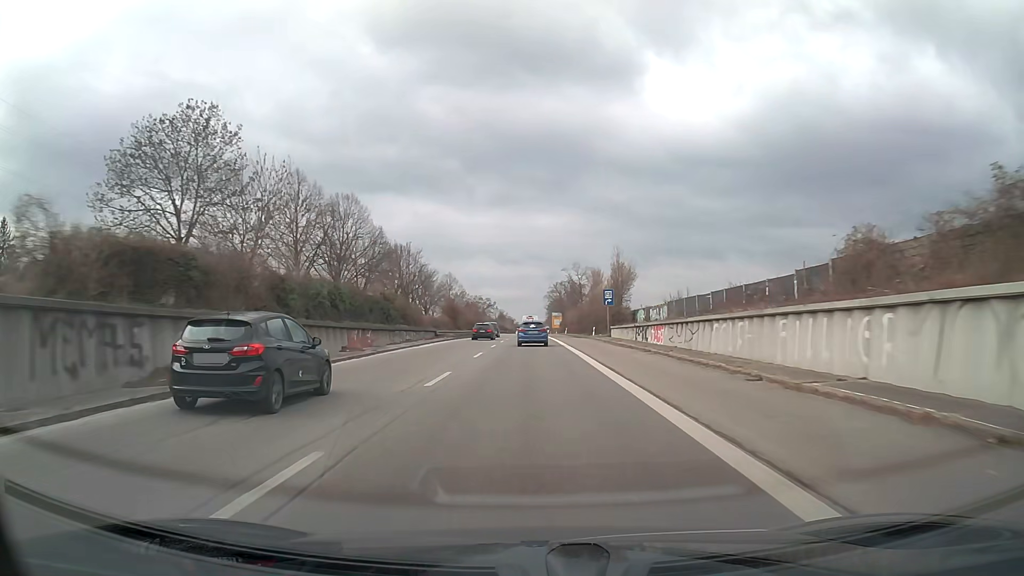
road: trunk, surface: asphalt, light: Day
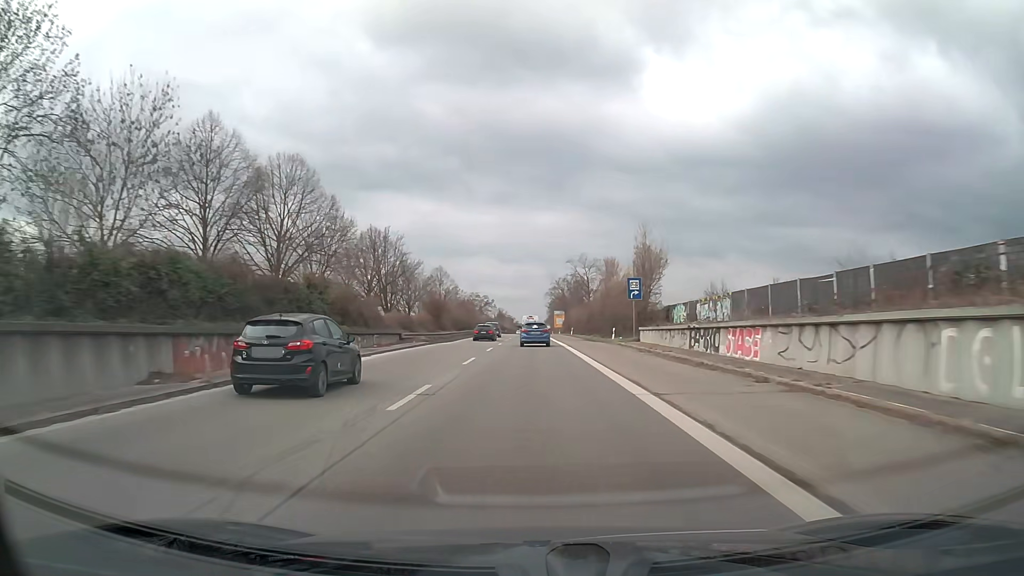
(0.0, +15.4) m; 0°
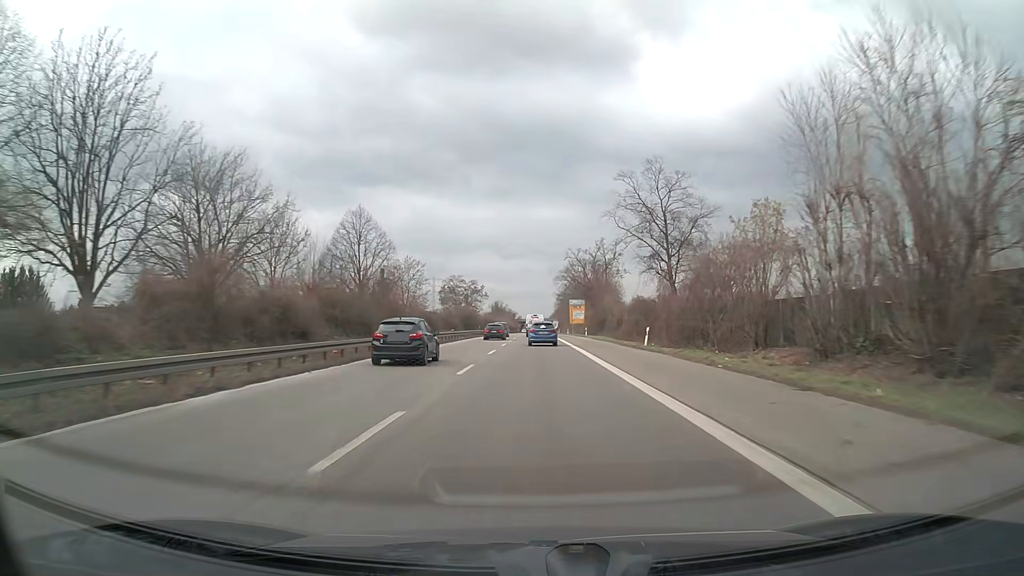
(-0.2, +61.7) m; 0°
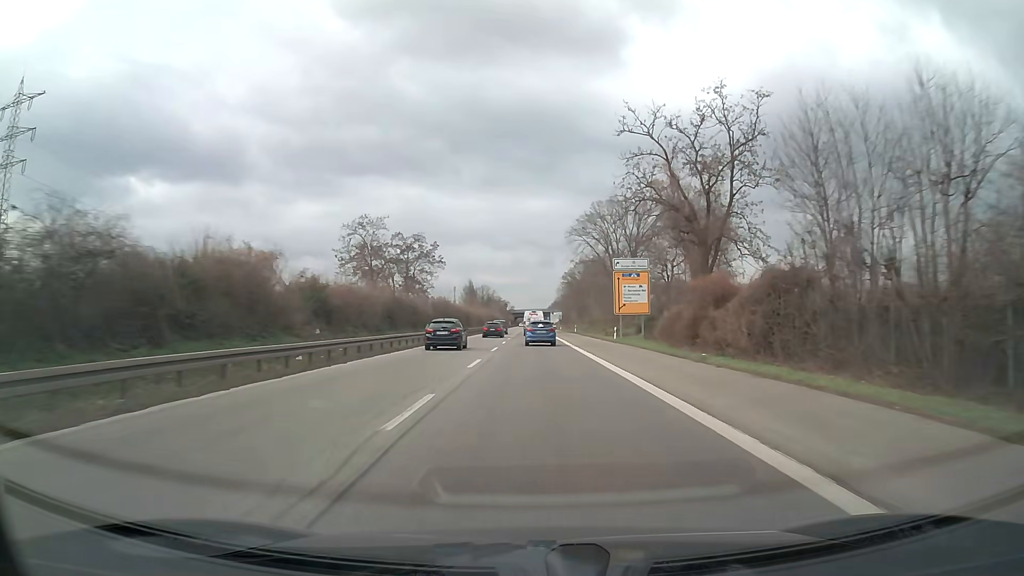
(+0.2, +78.2) m; 0°
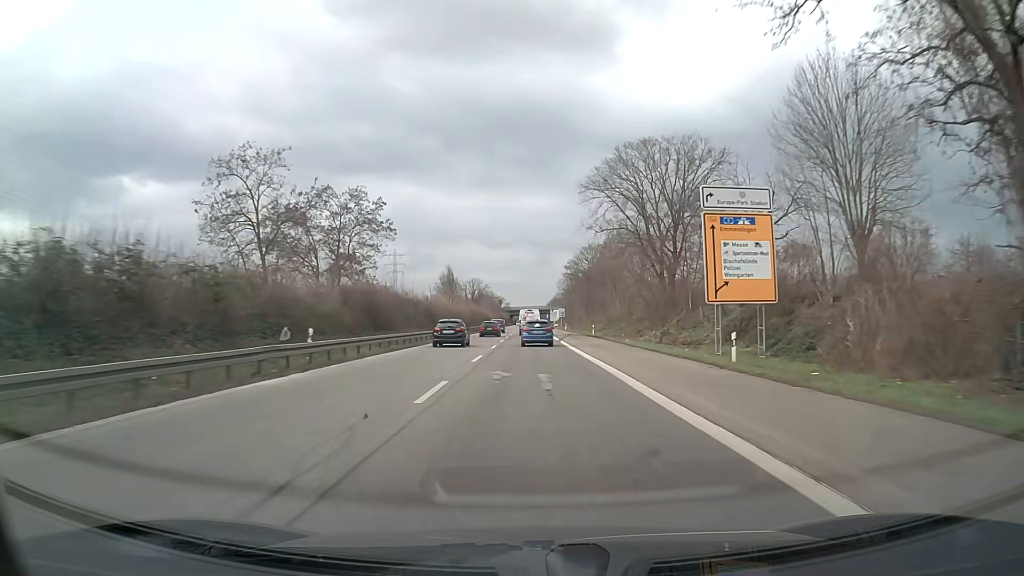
(+0.1, +31.6) m; 0°
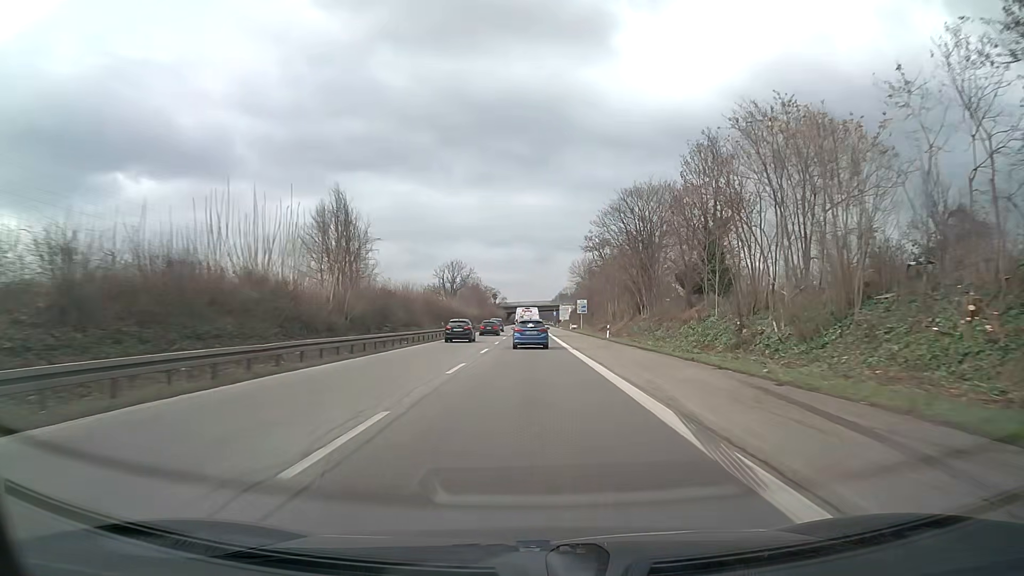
(0.0, +62.8) m; 0°
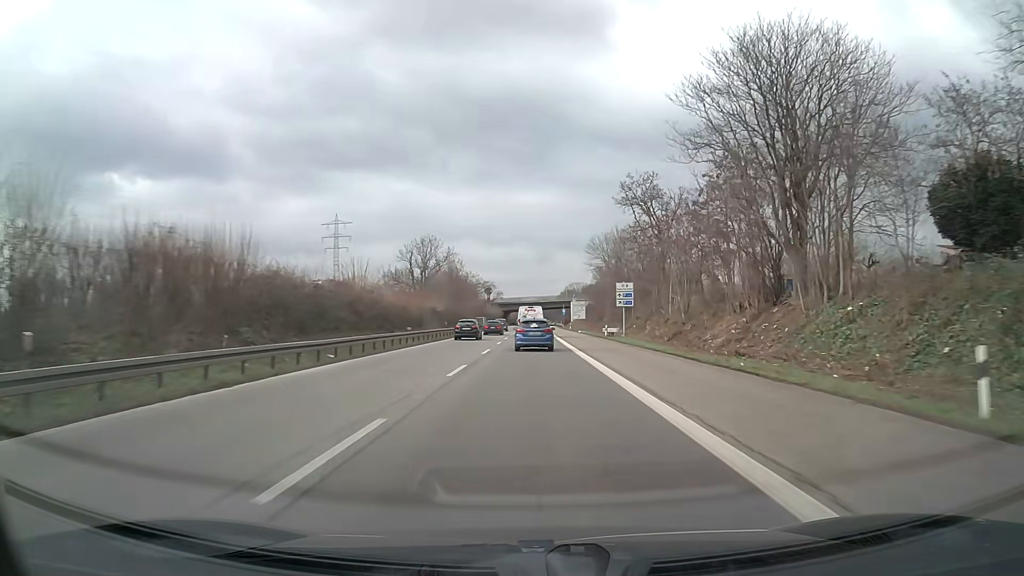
(-0.1, +46.6) m; 0°
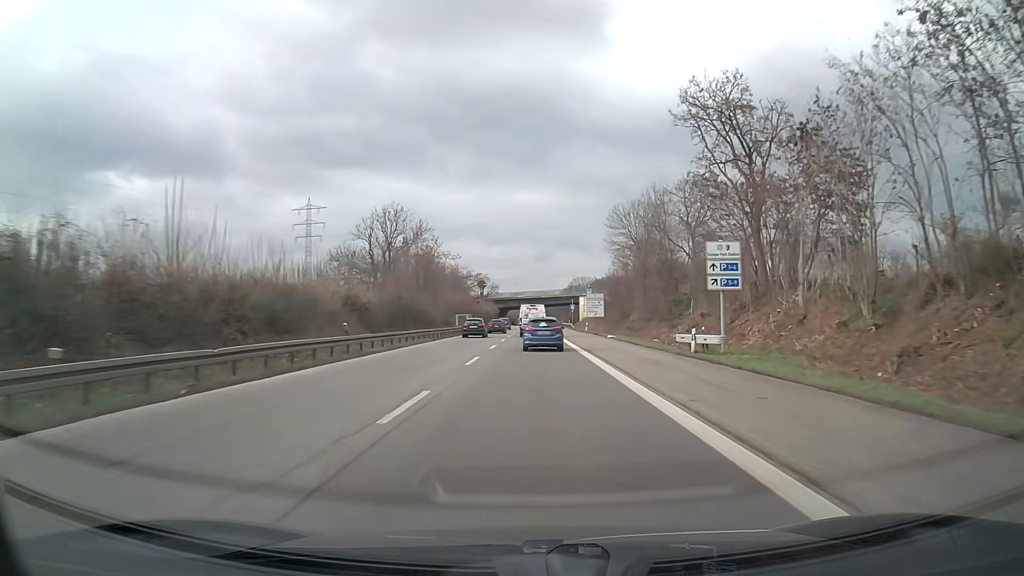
(0.0, +30.6) m; 0°
(0, +10) (0, +20) (0, +30) (0, +40) (0, +50) (0, +60) (0, +70) (0, +80) (0, +90) (+1, +100) m
